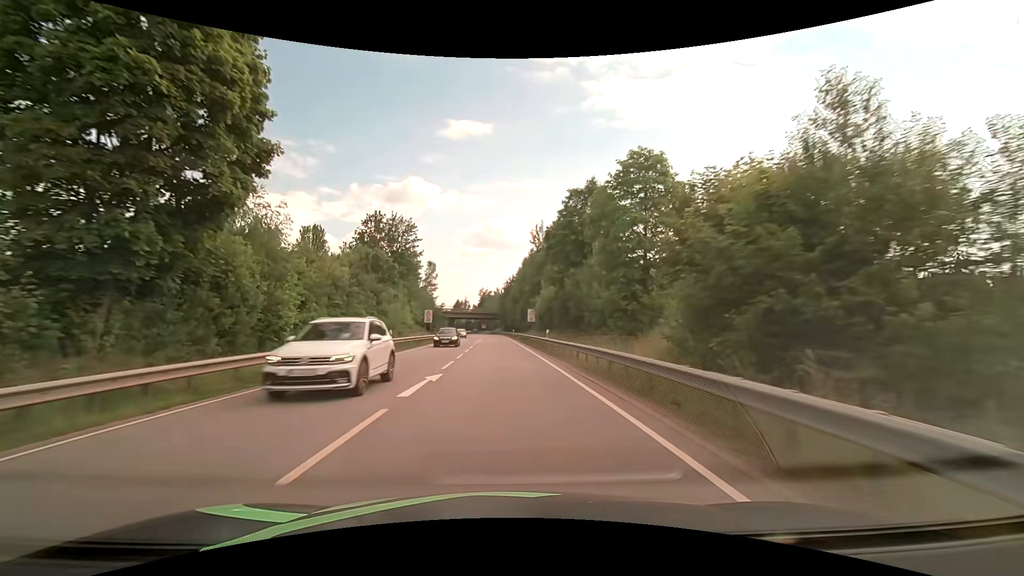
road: primary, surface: asphalt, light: Day
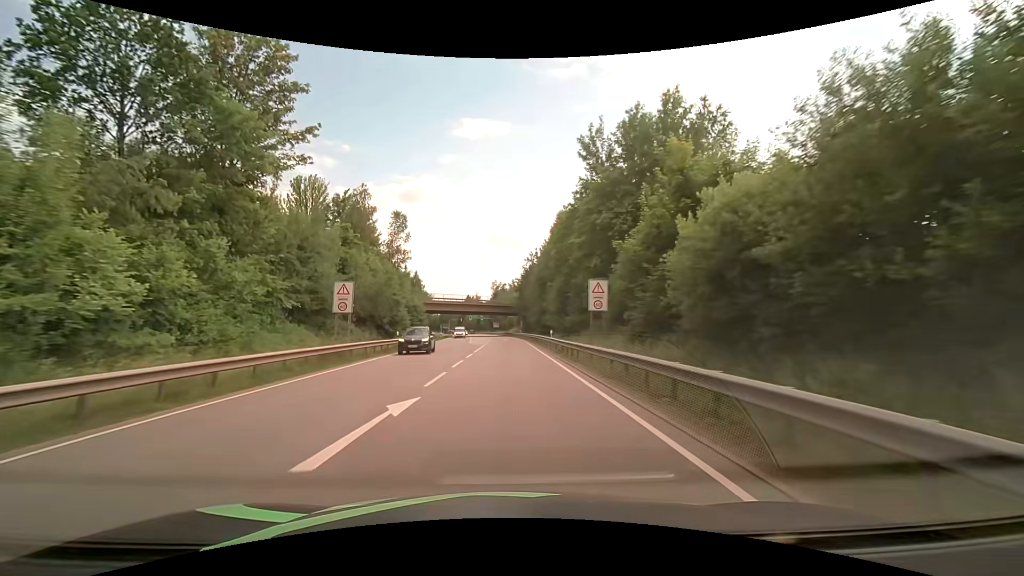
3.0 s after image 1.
(-0.9, +47.3) m; -2°
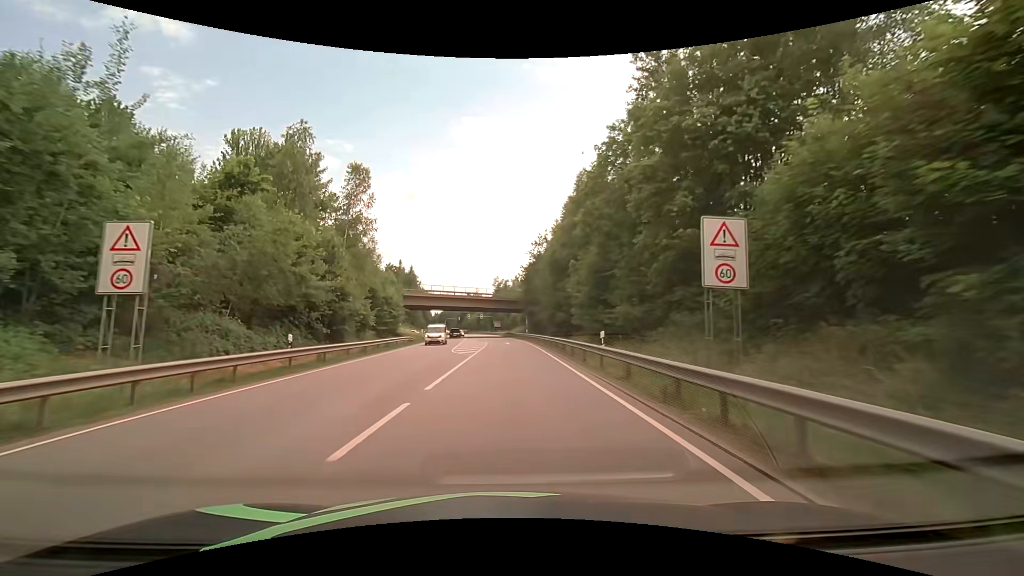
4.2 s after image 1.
(-0.1, +18.5) m; 0°
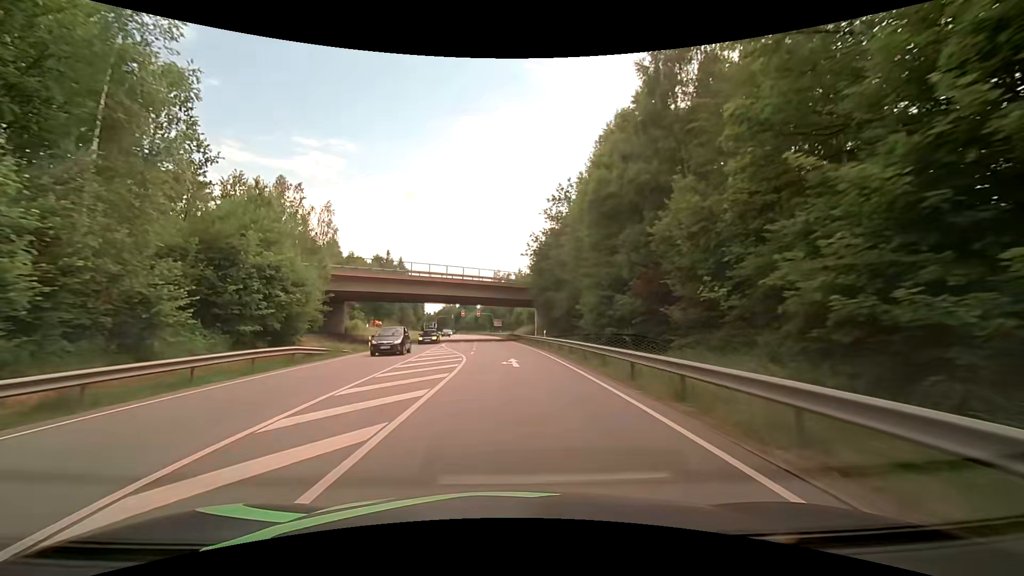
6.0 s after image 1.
(-0.1, +27.6) m; -1°
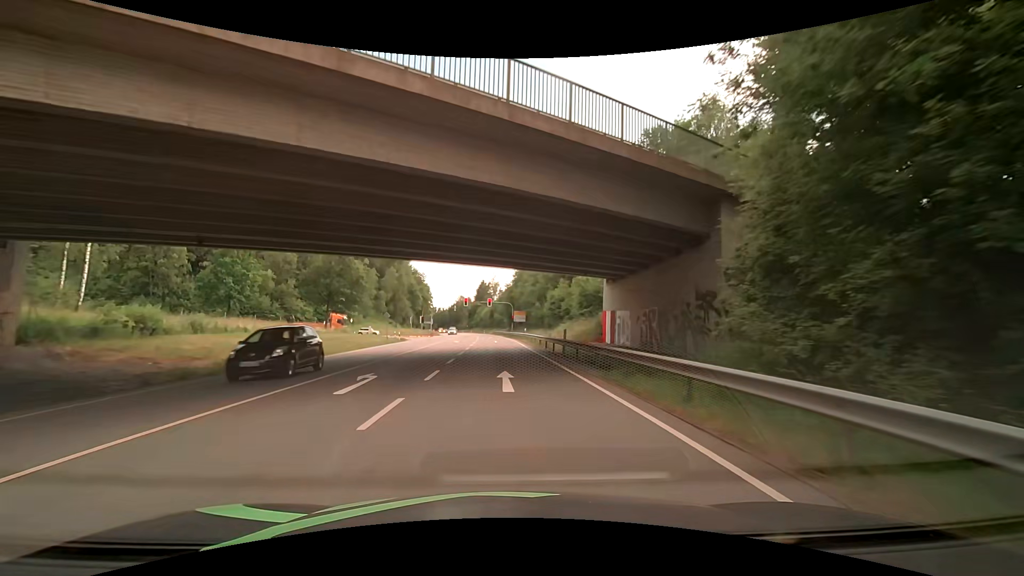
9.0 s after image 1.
(-0.5, +44.9) m; -2°
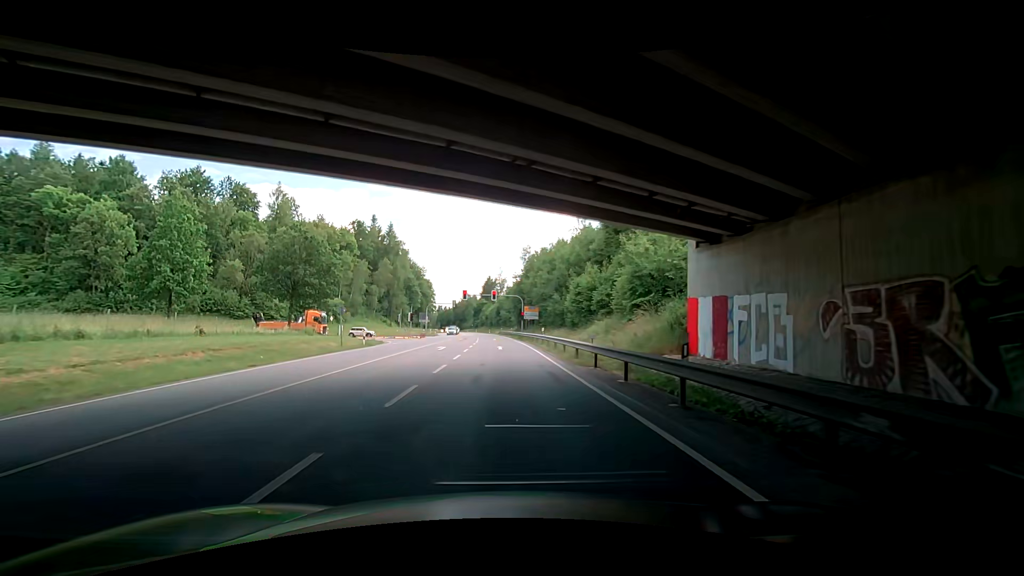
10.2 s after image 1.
(0.0, +15.8) m; 0°
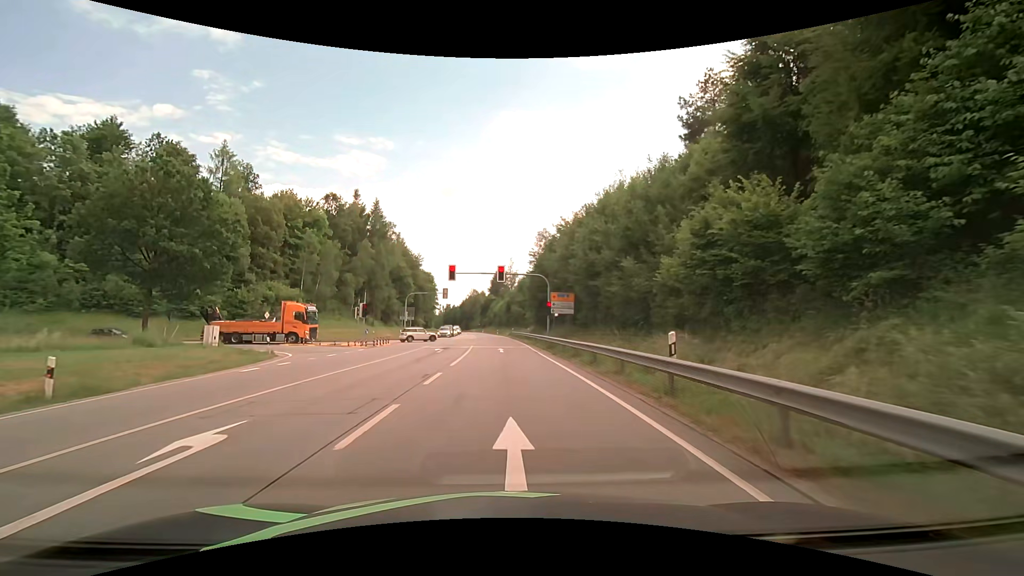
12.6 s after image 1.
(-0.9, +26.6) m; -2°
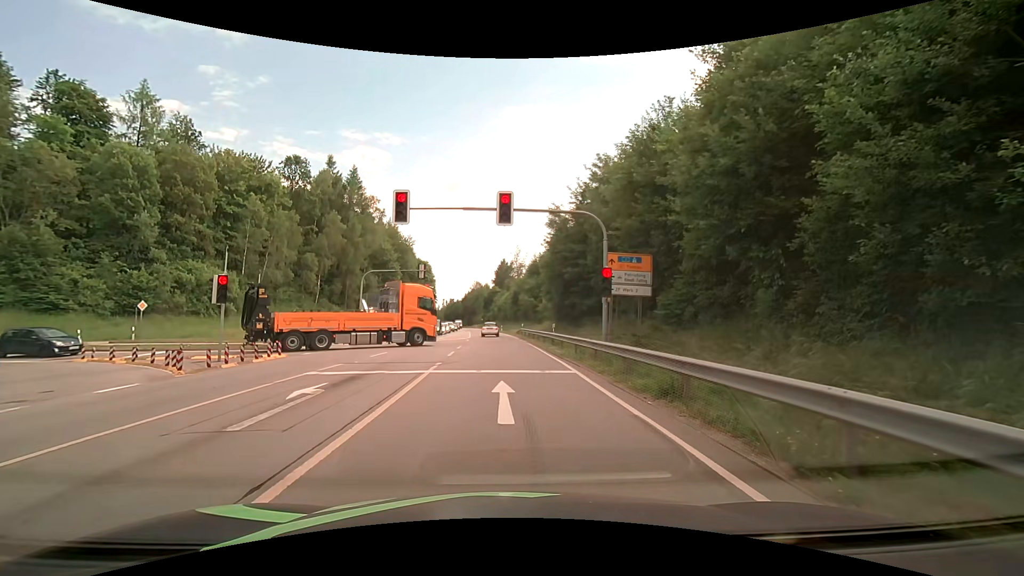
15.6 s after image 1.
(-0.2, +20.6) m; -1°
(0, +10) (0, +20) (-1, +30) (-1, +40) (-2, +50) (-2, +60) (-3, +70) (-4, +80) (-5, +90) (-6, +100) m
